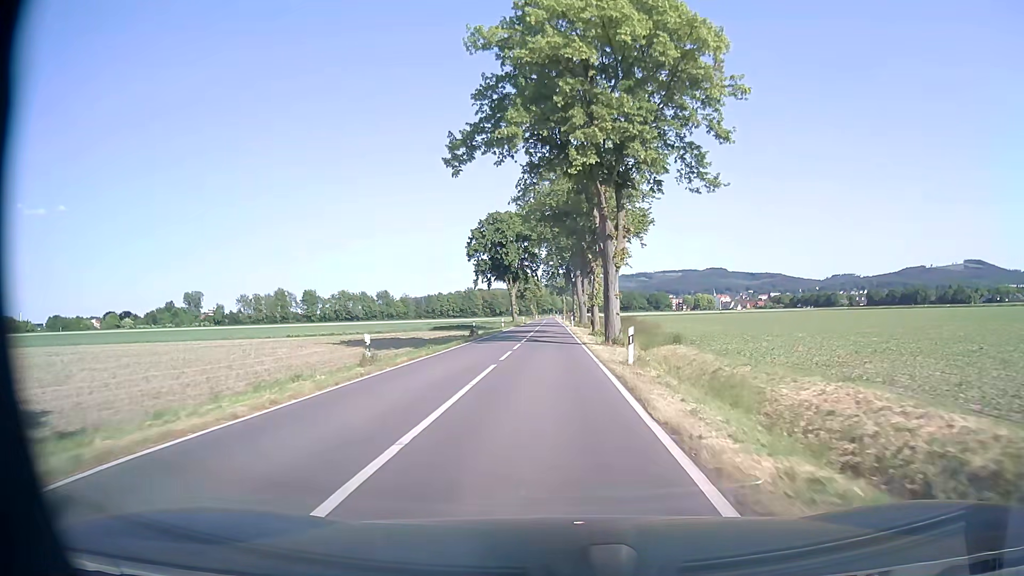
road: tertiary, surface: asphalt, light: Day
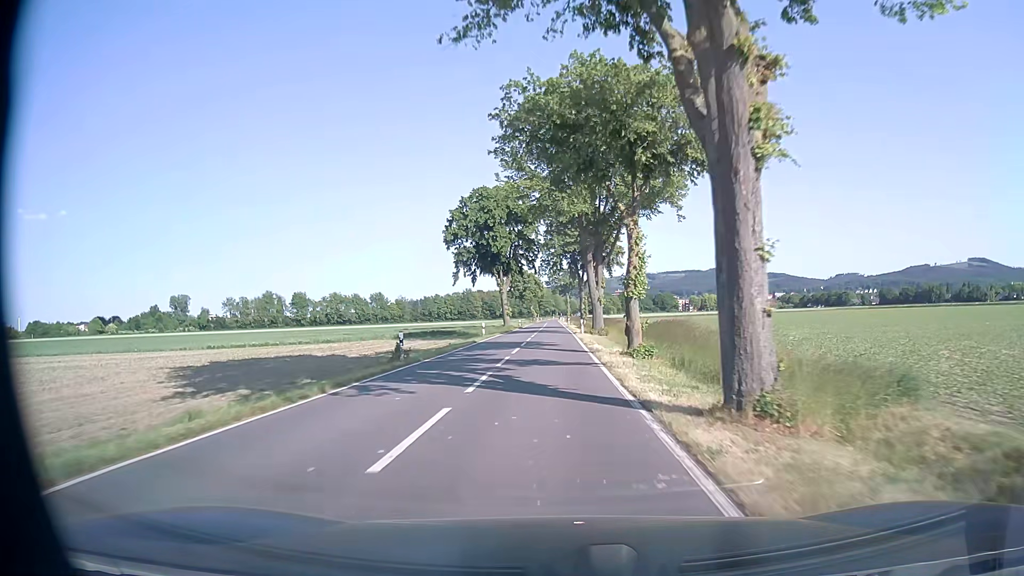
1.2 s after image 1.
(0.0, +20.5) m; 0°
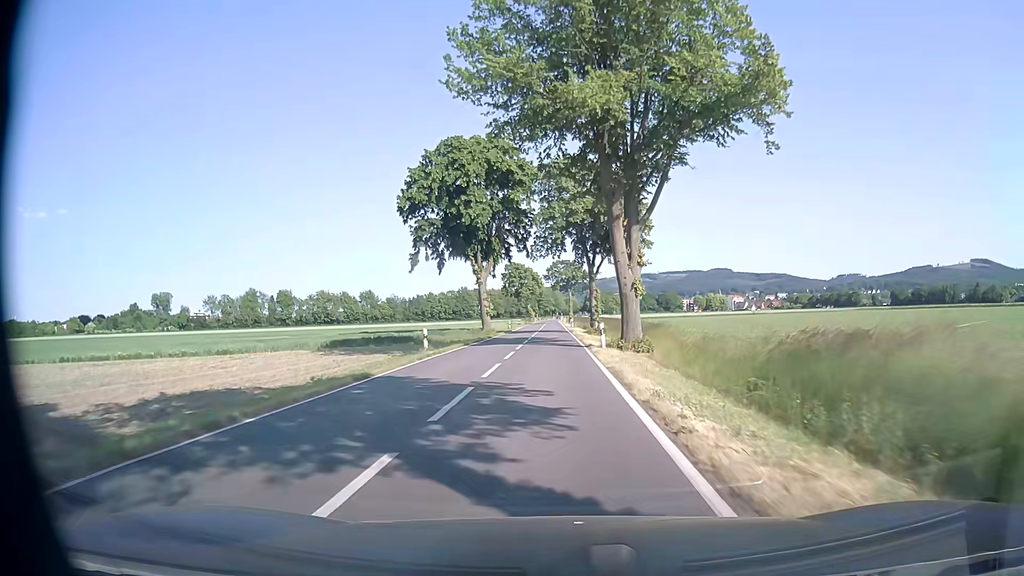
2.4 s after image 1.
(0.0, +21.7) m; 0°
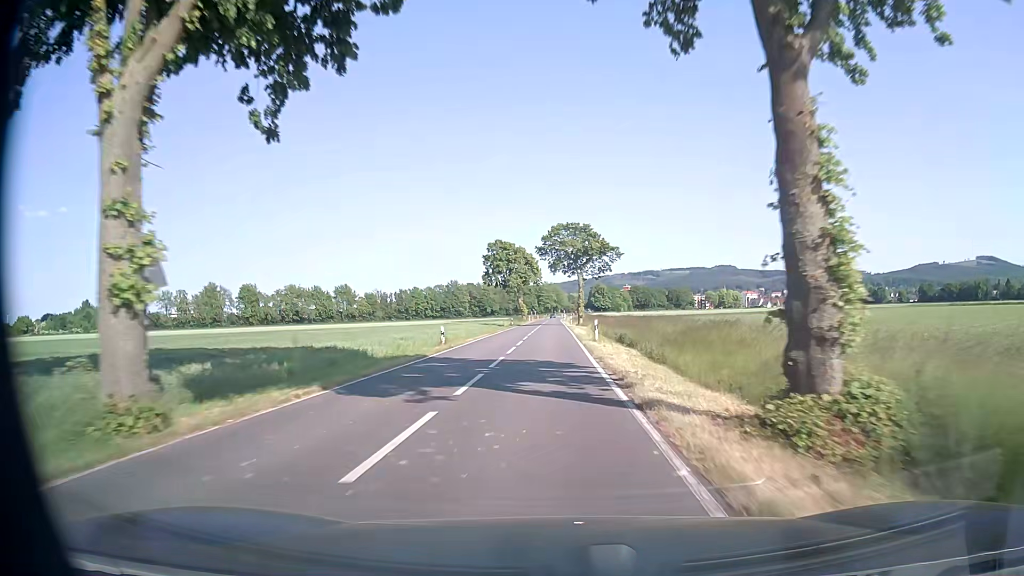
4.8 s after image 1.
(+0.1, +45.9) m; 0°
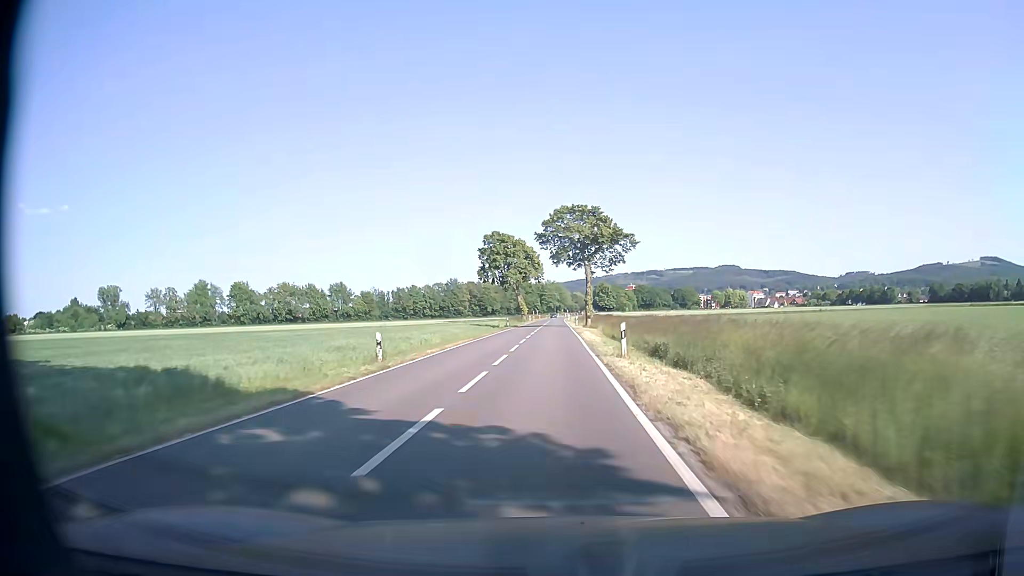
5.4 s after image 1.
(0.0, +11.9) m; -1°
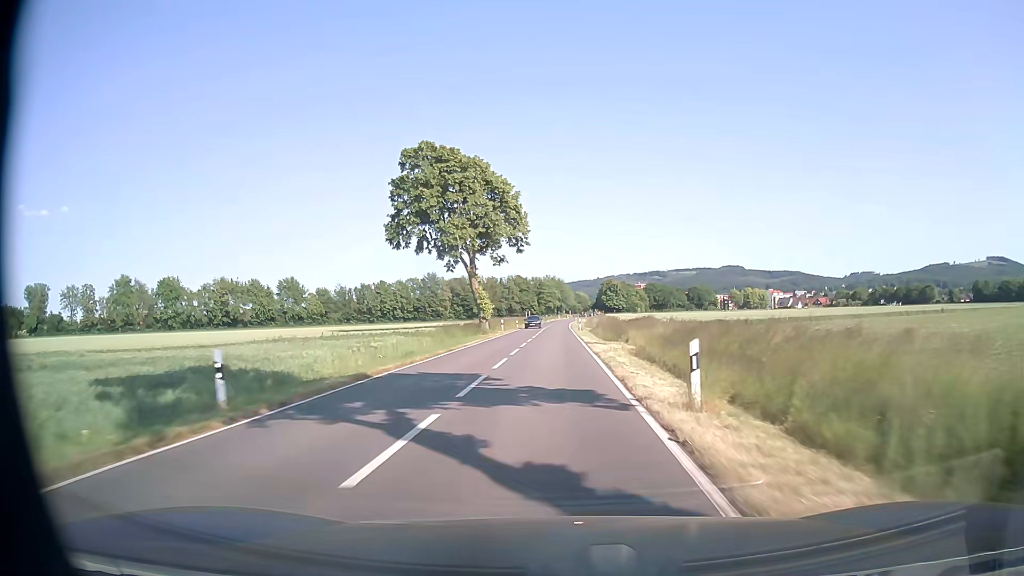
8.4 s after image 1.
(+0.6, +60.8) m; 0°
(0, +10) (0, +20) (0, +30) (0, +40) (0, +50) (0, +60) (+1, +70) (+1, +80) (+1, +90) (+1, +100) m
